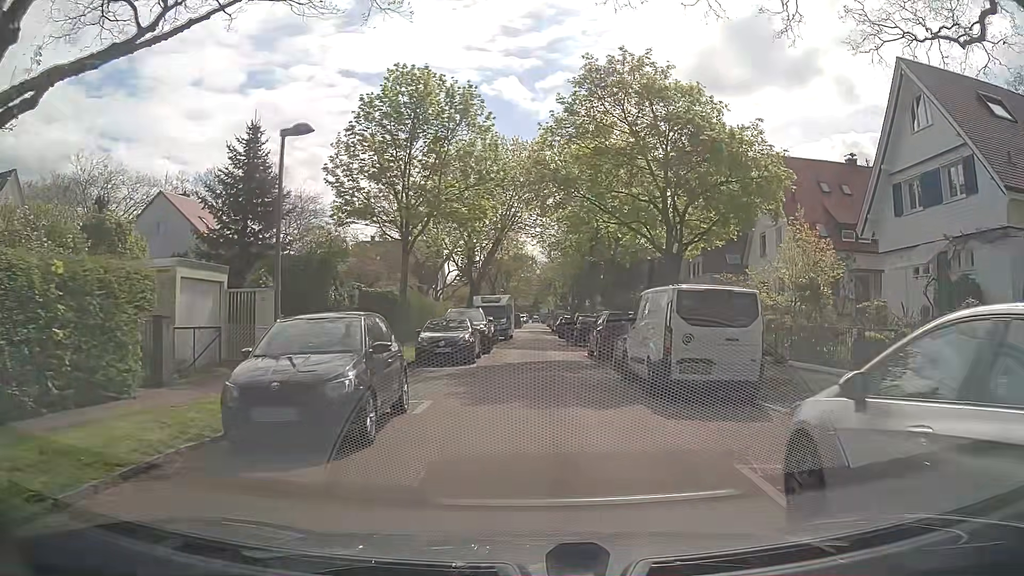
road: residential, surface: asphalt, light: Day
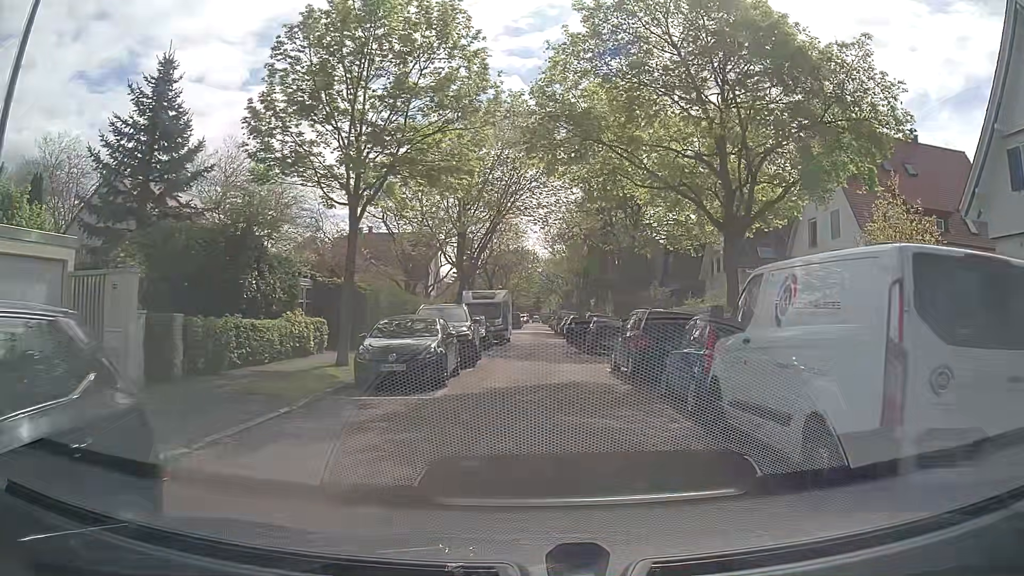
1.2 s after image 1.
(+0.1, +7.0) m; 0°
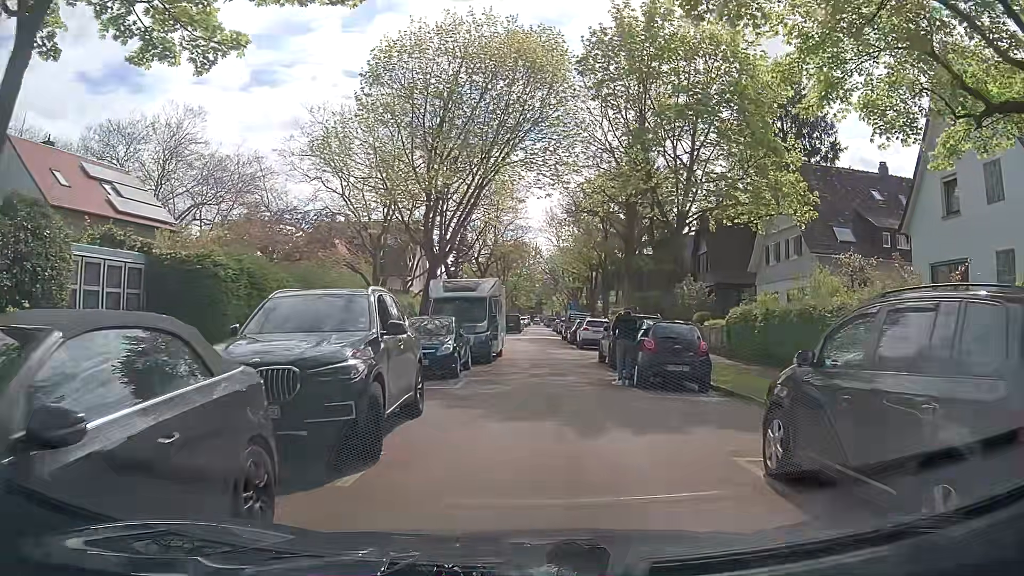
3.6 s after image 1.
(-0.1, +11.7) m; -1°
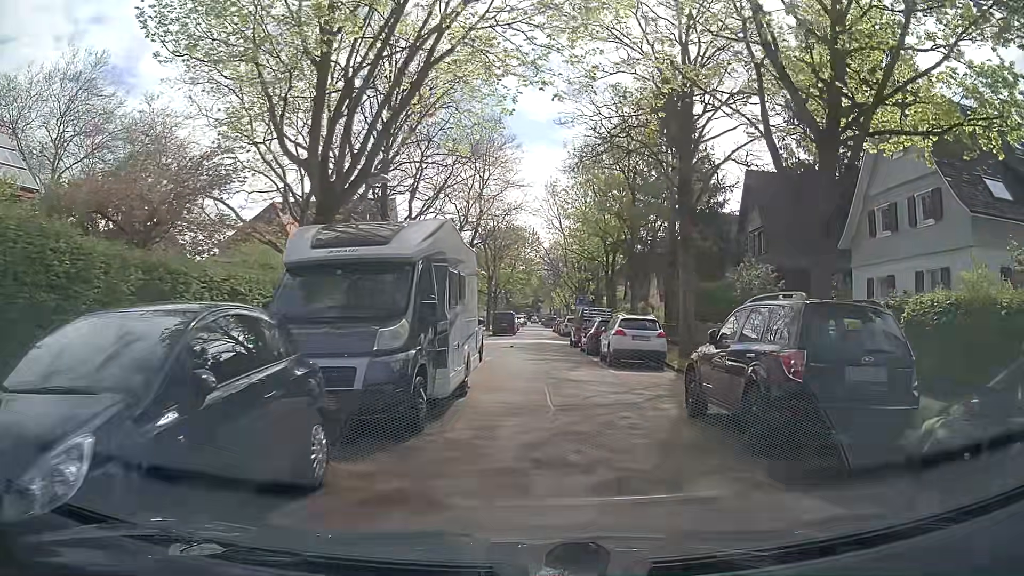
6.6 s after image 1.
(+0.3, +13.2) m; 0°
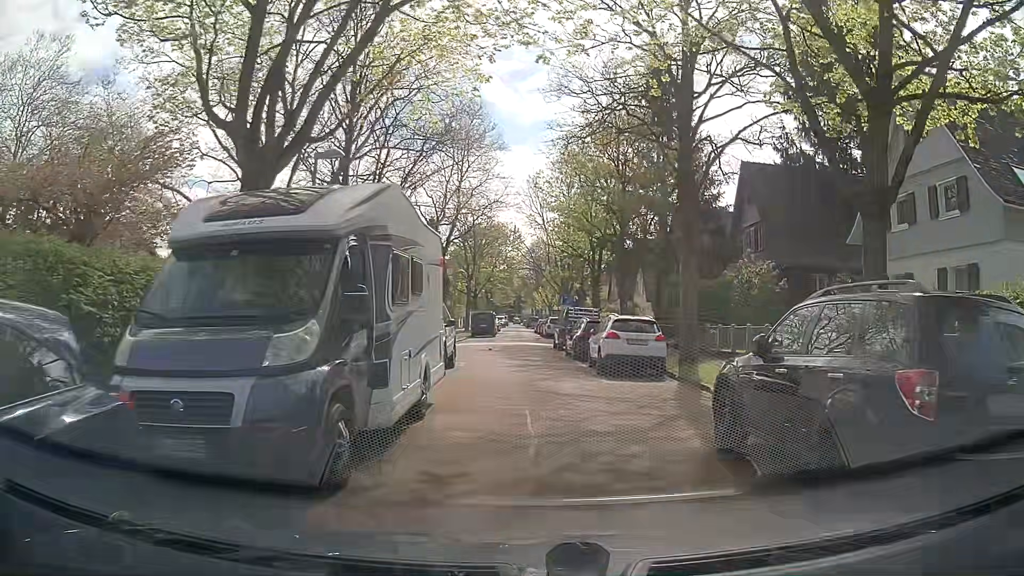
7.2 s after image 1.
(+0.1, +2.6) m; +4°
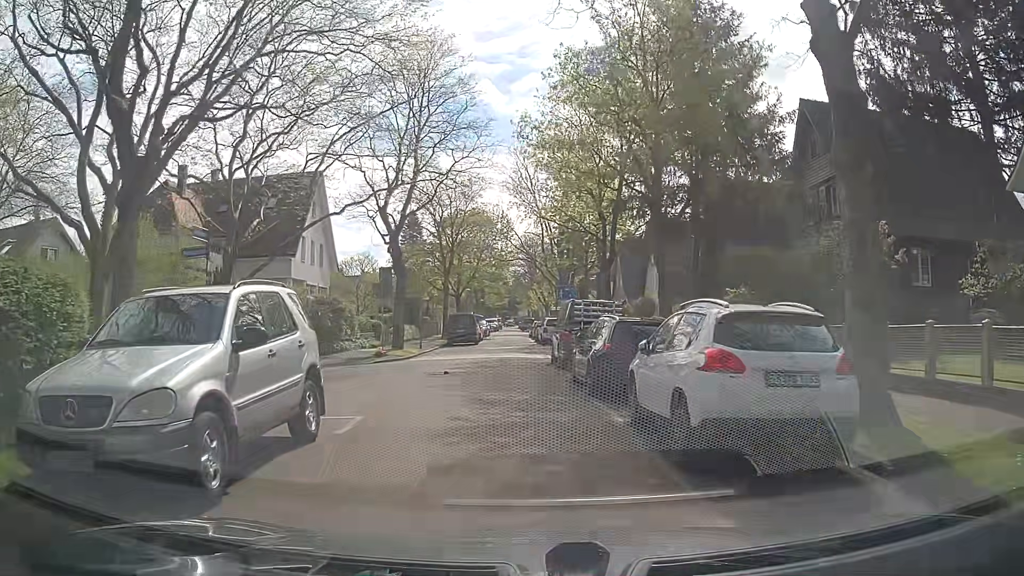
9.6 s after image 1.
(+0.3, +11.2) m; 0°
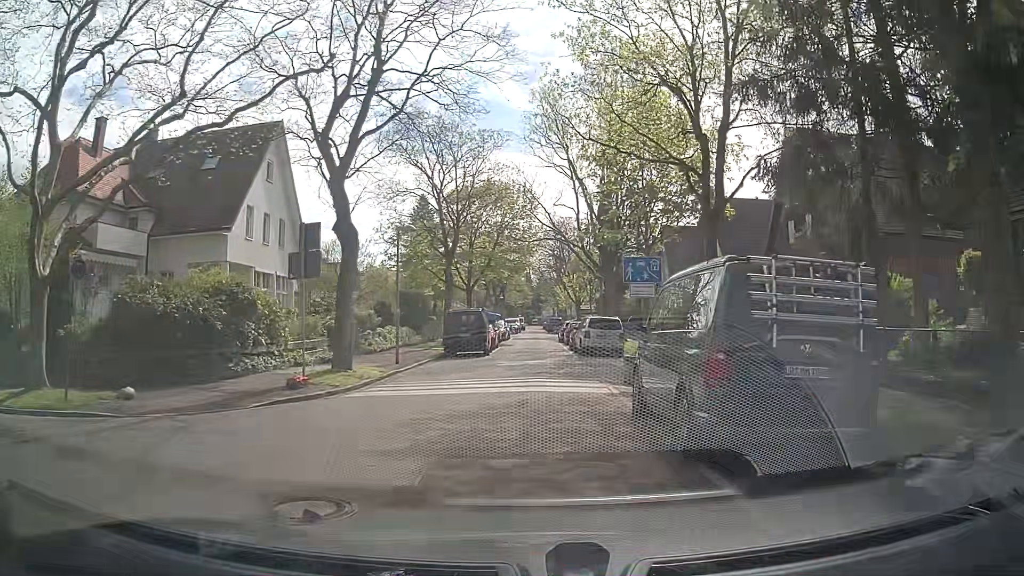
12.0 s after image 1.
(-0.5, +12.5) m; -4°
